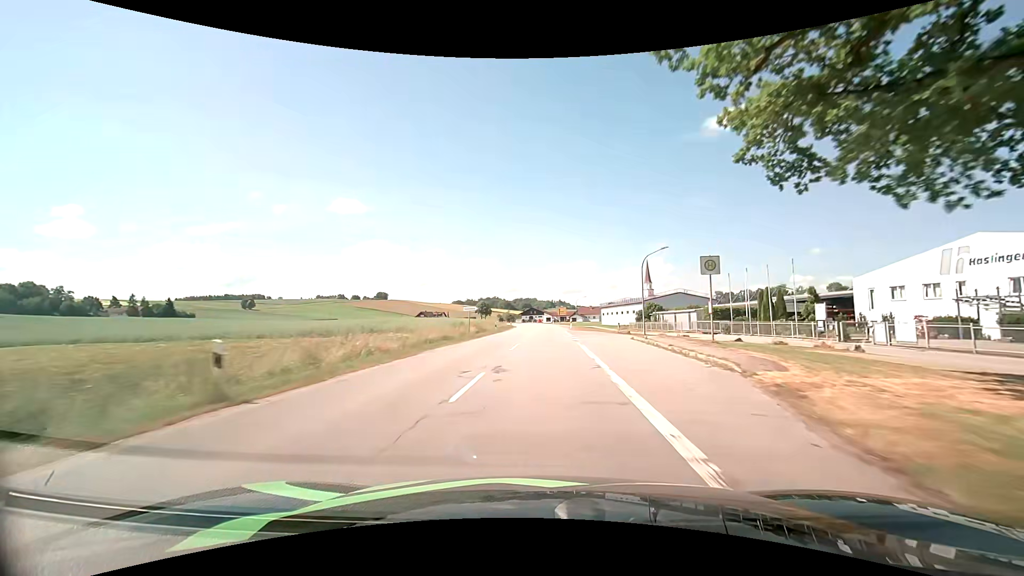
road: secondary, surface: asphalt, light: Day
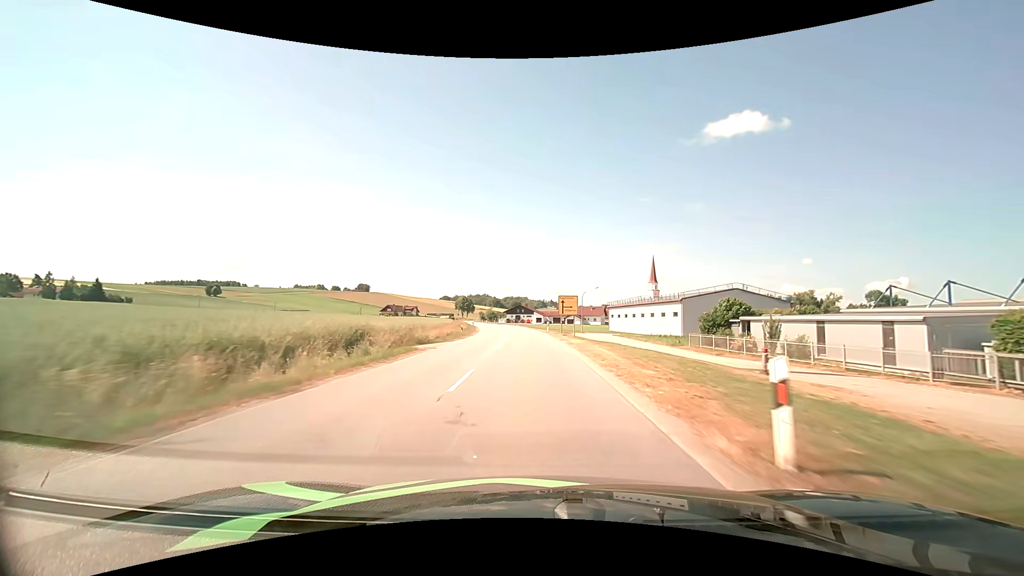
(+1.3, +46.7) m; +1°
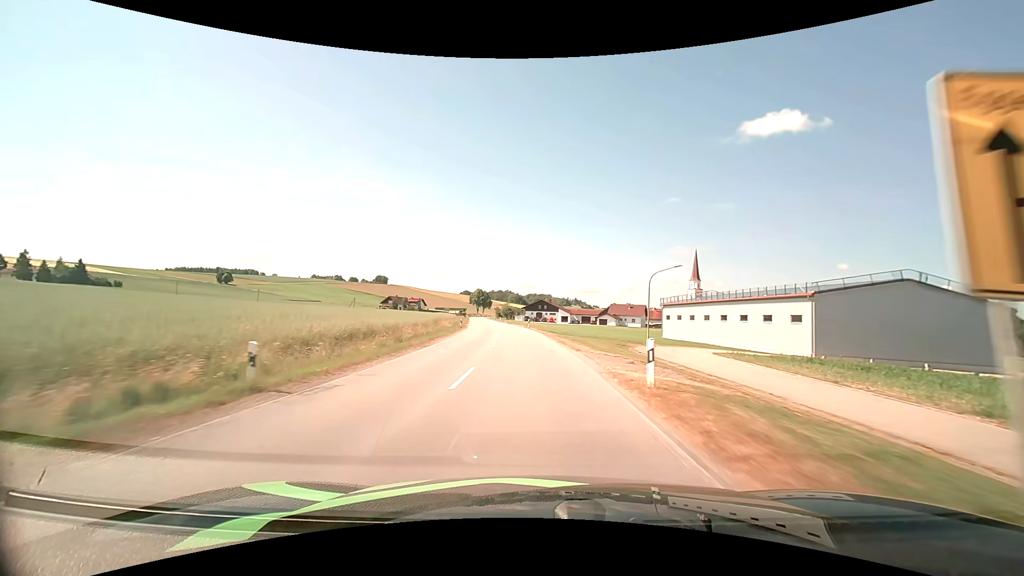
(-0.7, +35.9) m; -3°
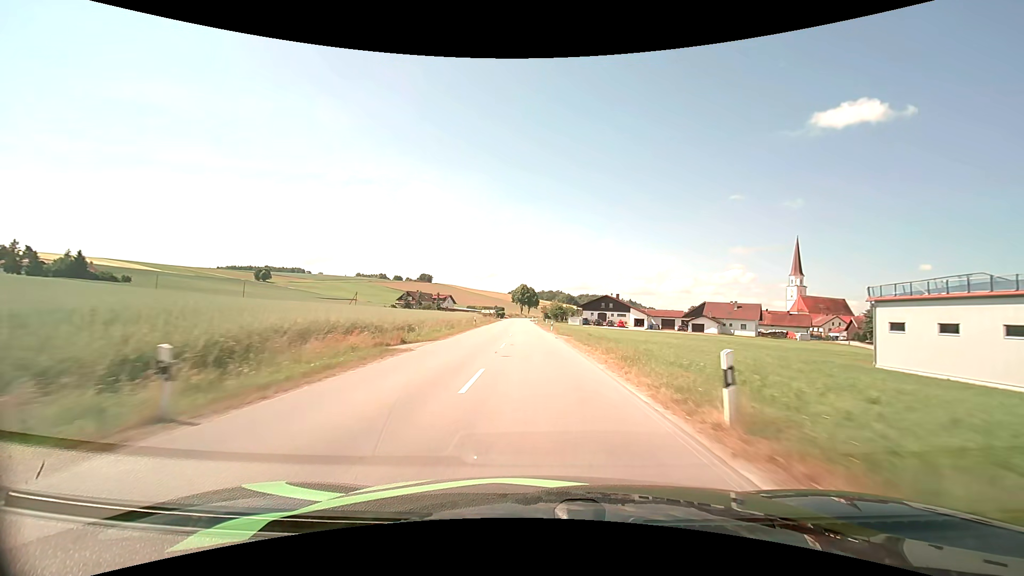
(-2.6, +48.8) m; -6°
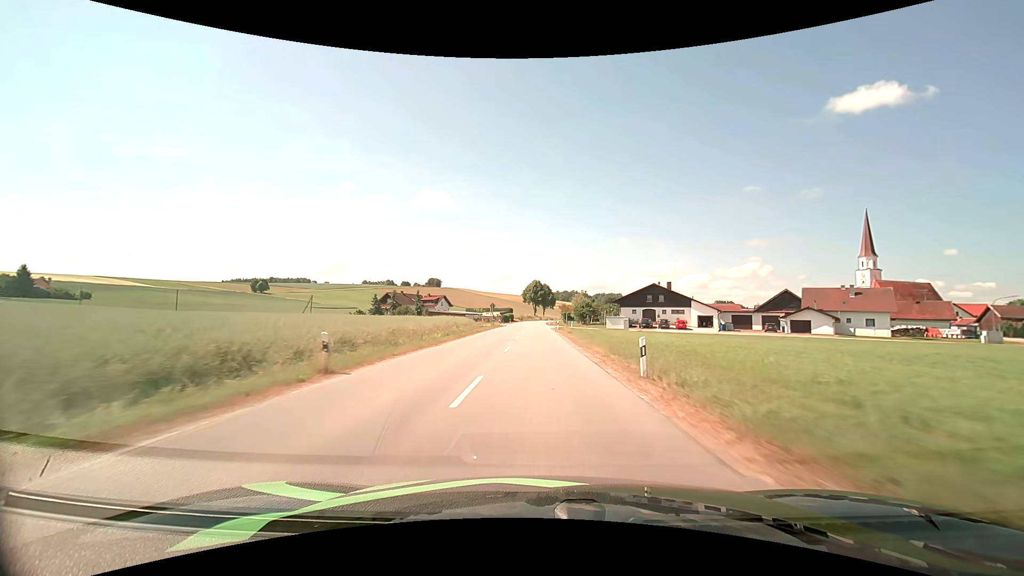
(-0.7, +37.4) m; -2°
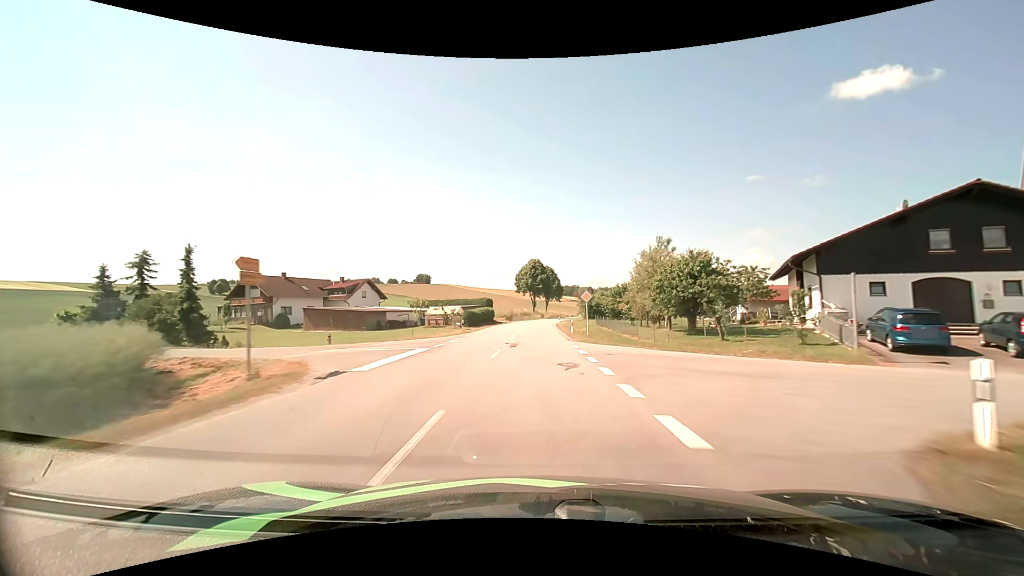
(-0.2, +64.2) m; 0°
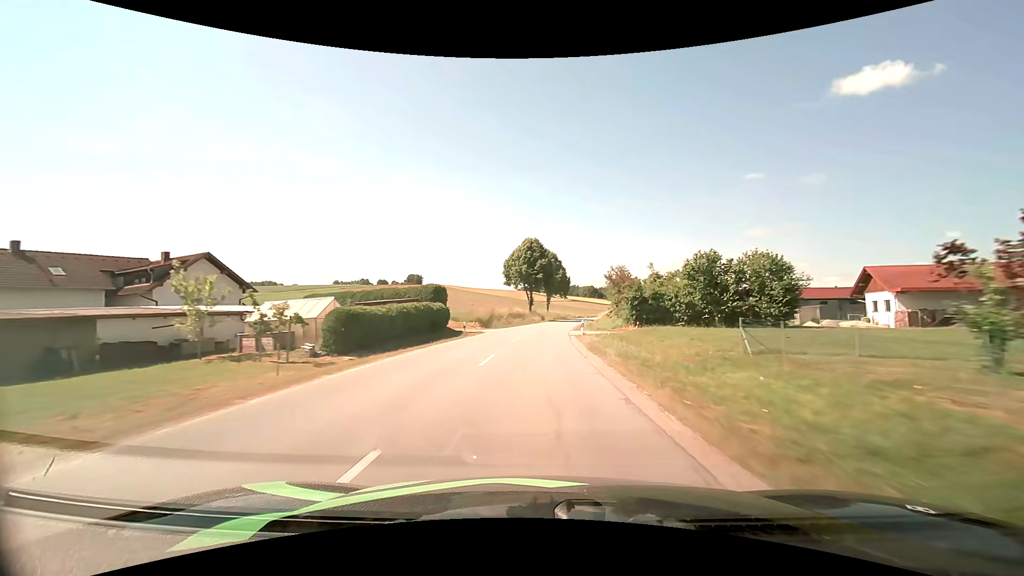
(+0.1, +38.1) m; 0°
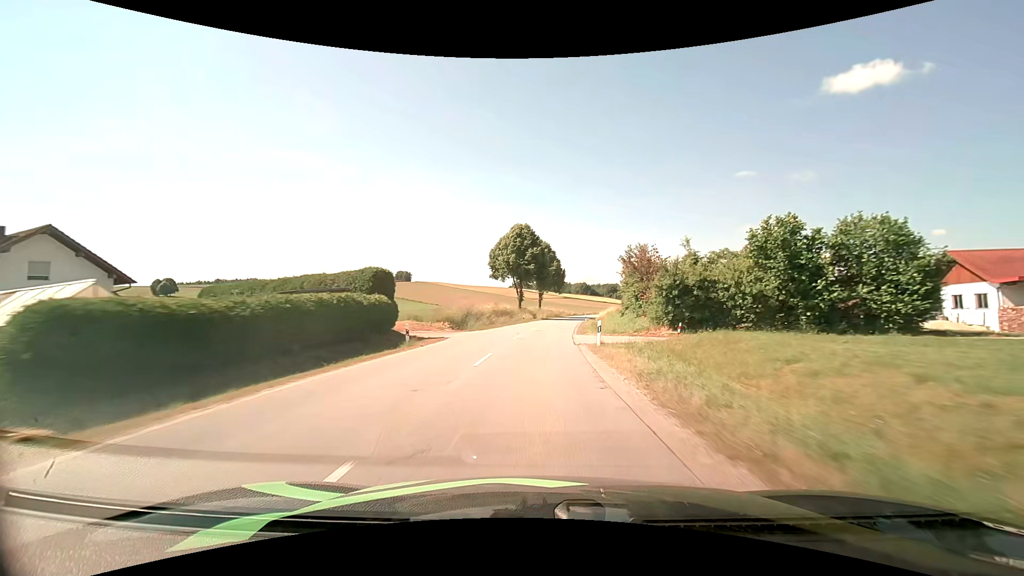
(+0.1, +12.5) m; +1°
(0, +10) (0, +20) (+1, +30) (+2, +40) (+2, +50) (+3, +60) (+5, +70) (+6, +80) (+8, +90) (+9, +99) m
